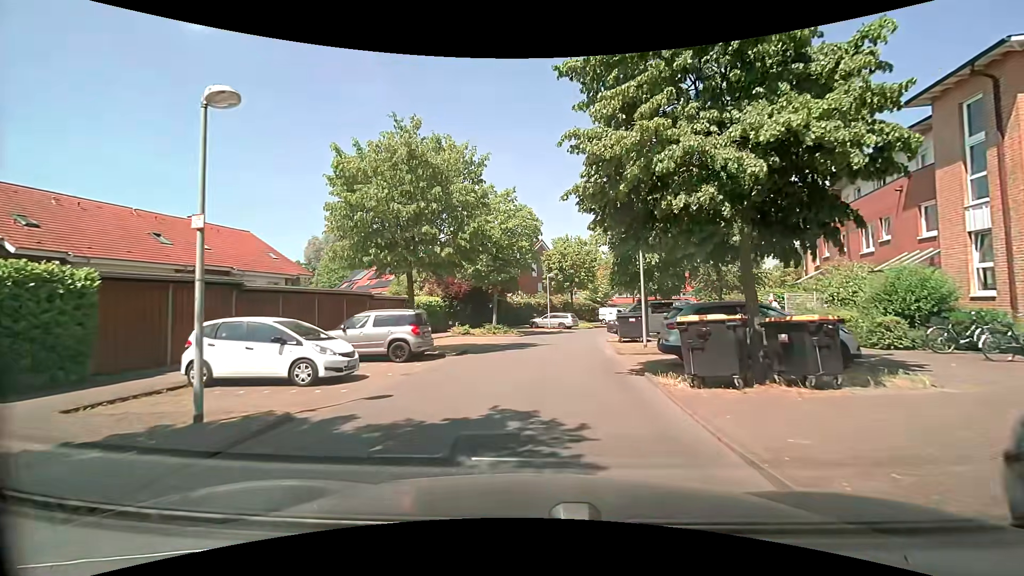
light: Day
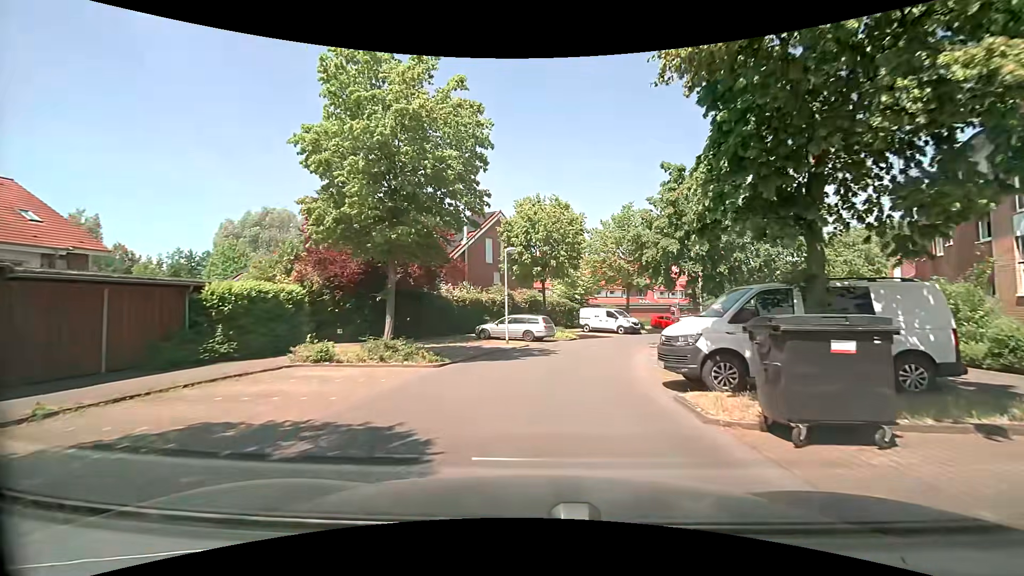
(+0.5, +18.2) m; +4°
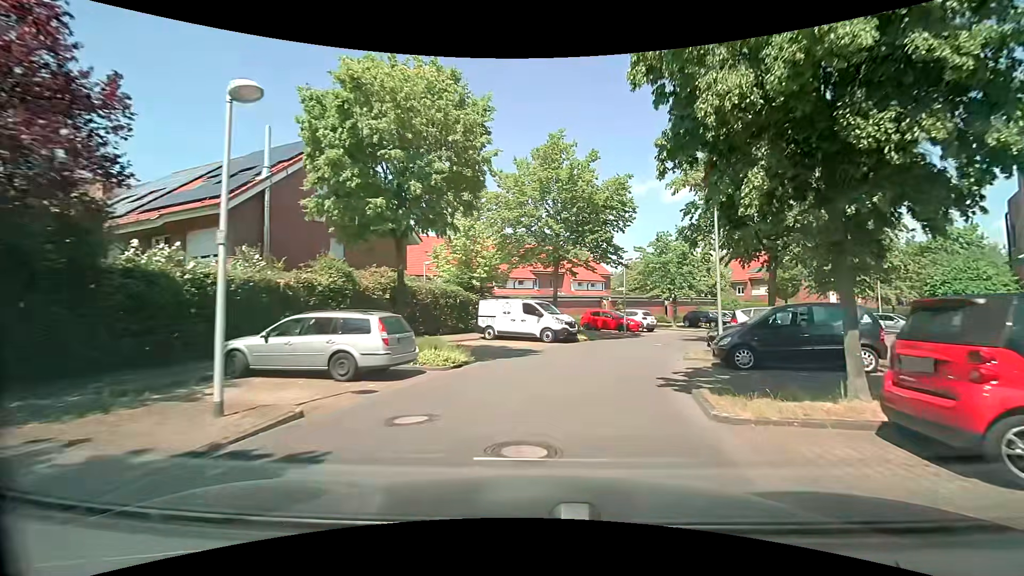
(+1.3, +17.0) m; +12°
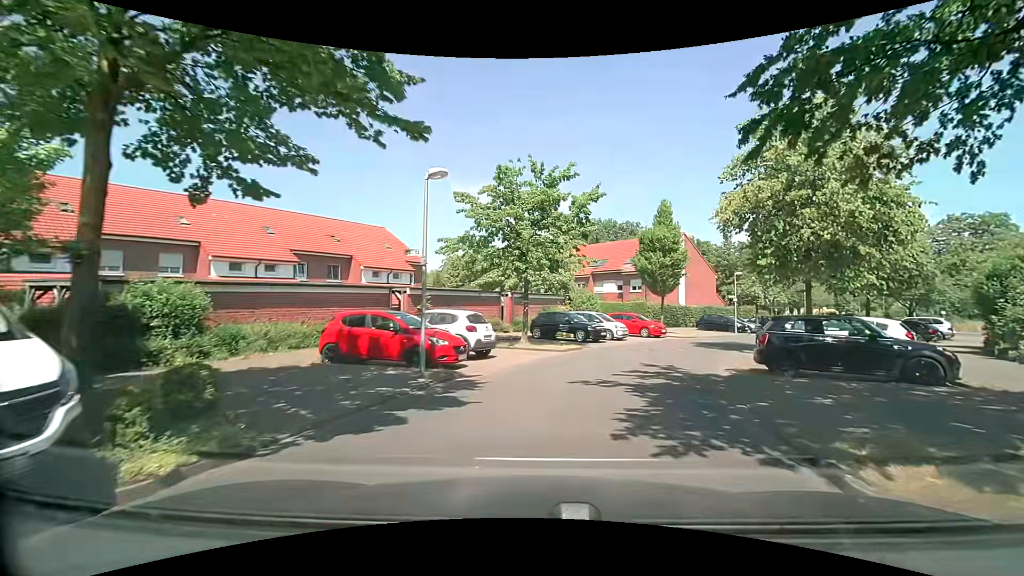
(+3.2, +19.4) m; +19°
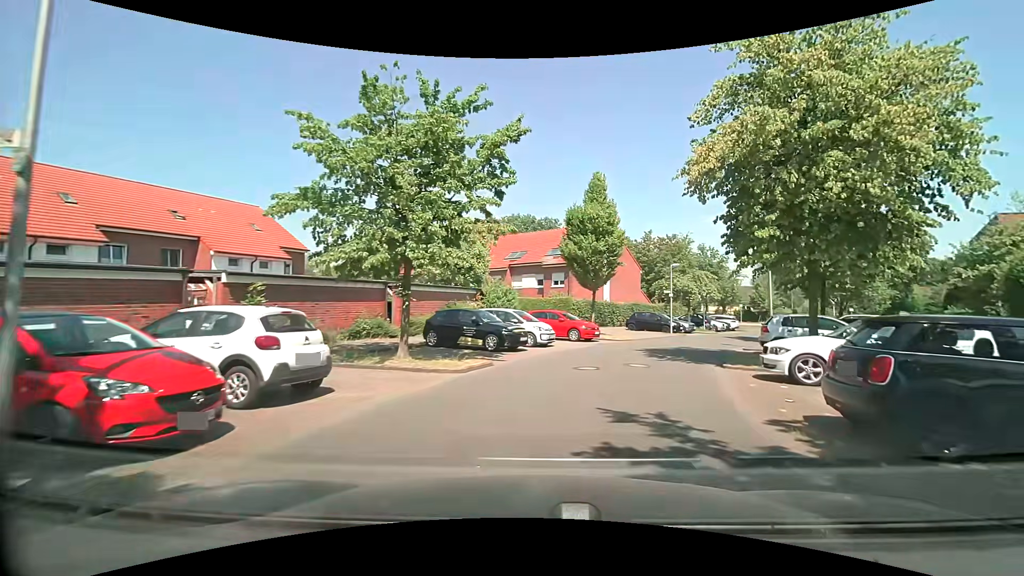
(+0.6, +7.2) m; +9°
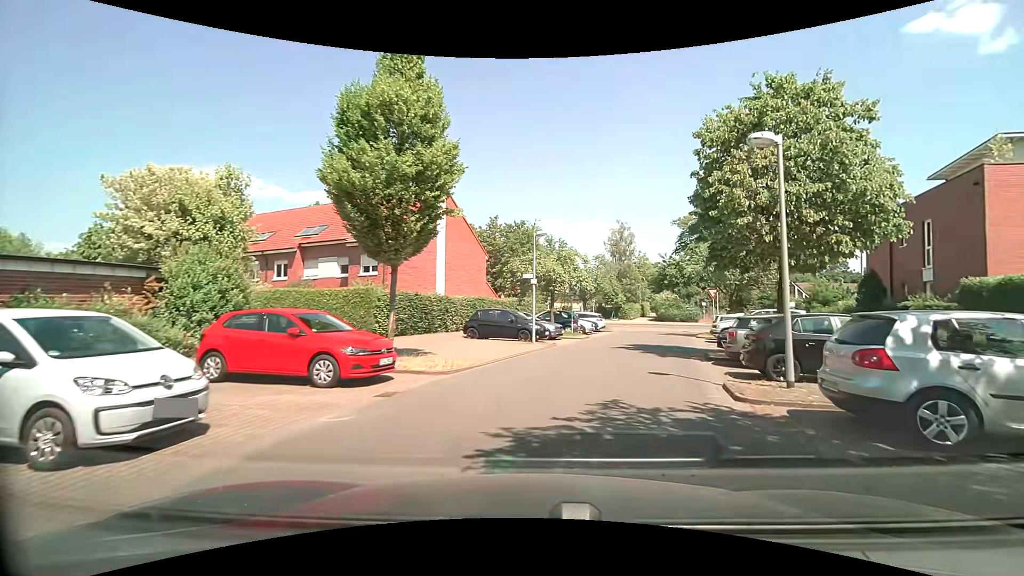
(+2.5, +14.0) m; +19°
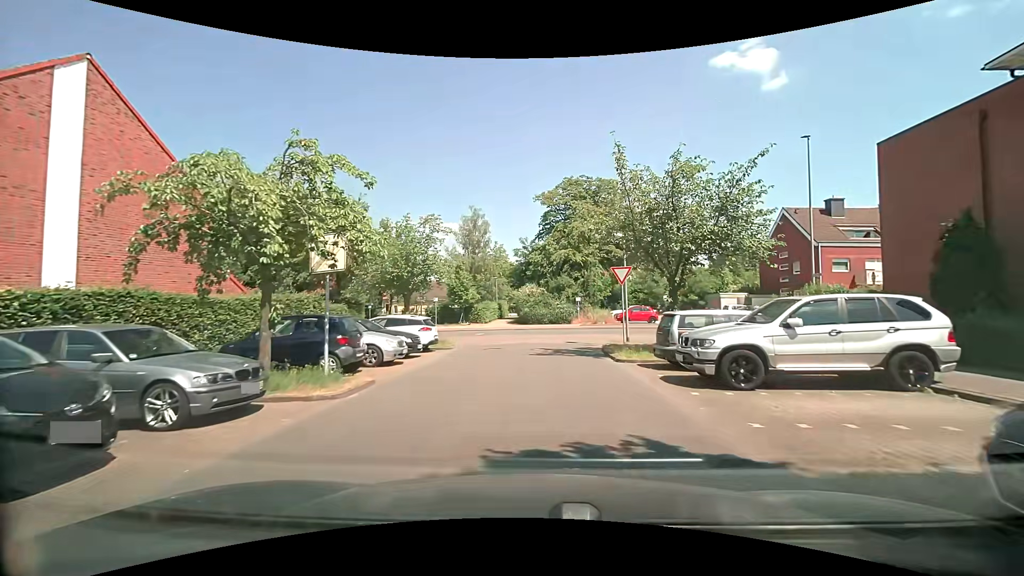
(+2.9, +17.4) m; +15°
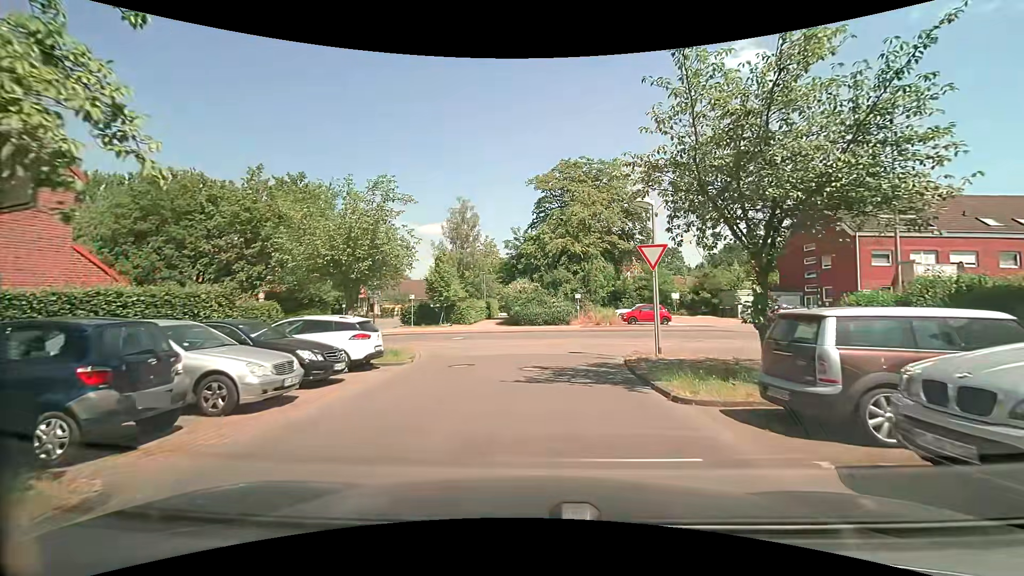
(+0.2, +6.5) m; +2°
